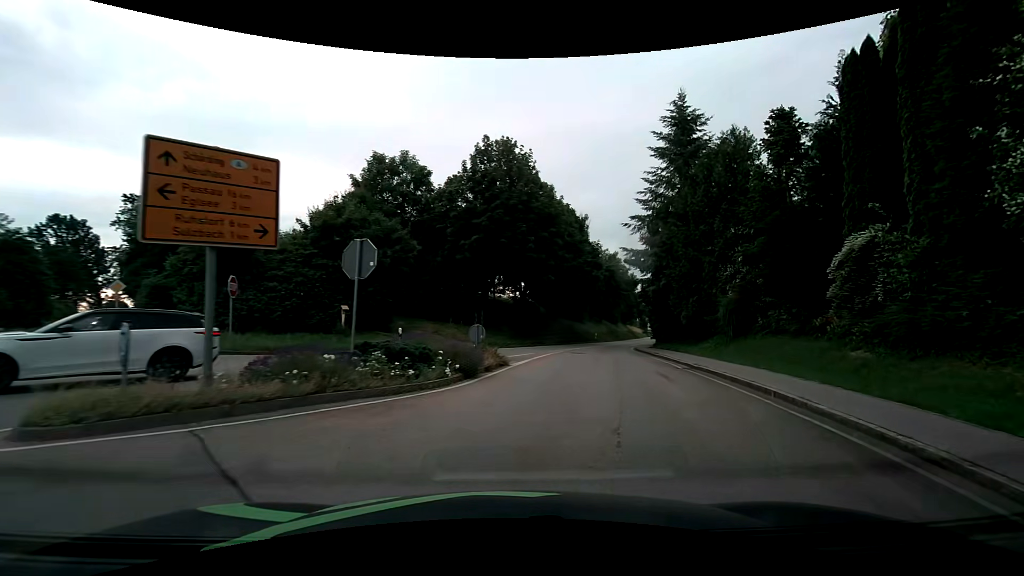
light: Day
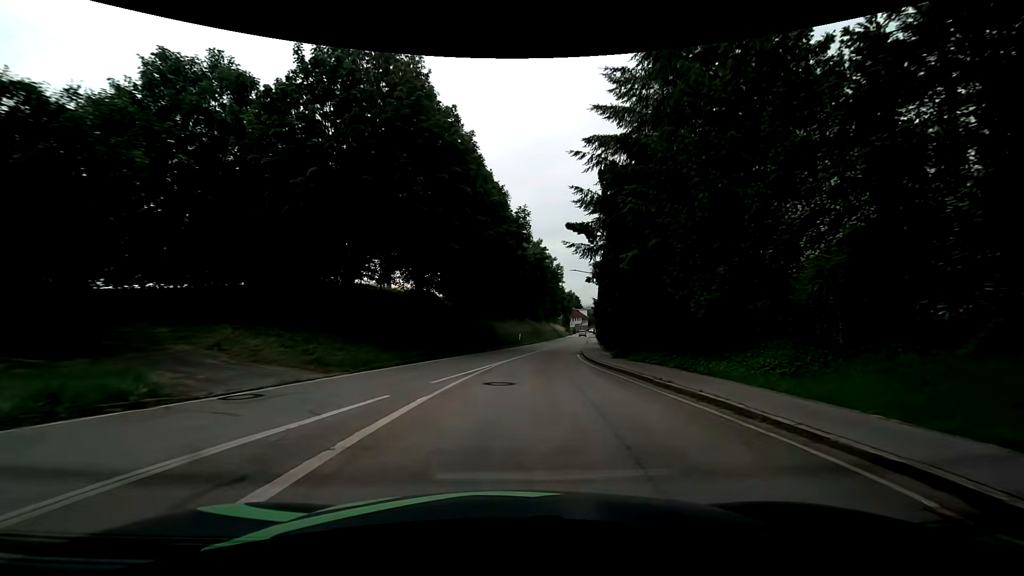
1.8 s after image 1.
(+1.8, +14.2) m; +10°
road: tertiary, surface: asphalt
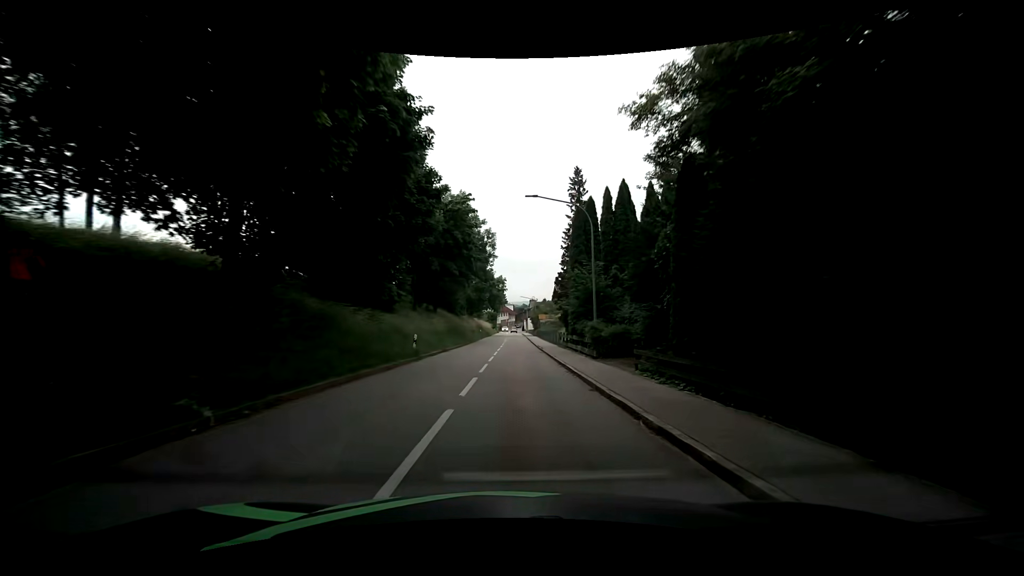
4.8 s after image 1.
(+1.5, +27.6) m; +8°
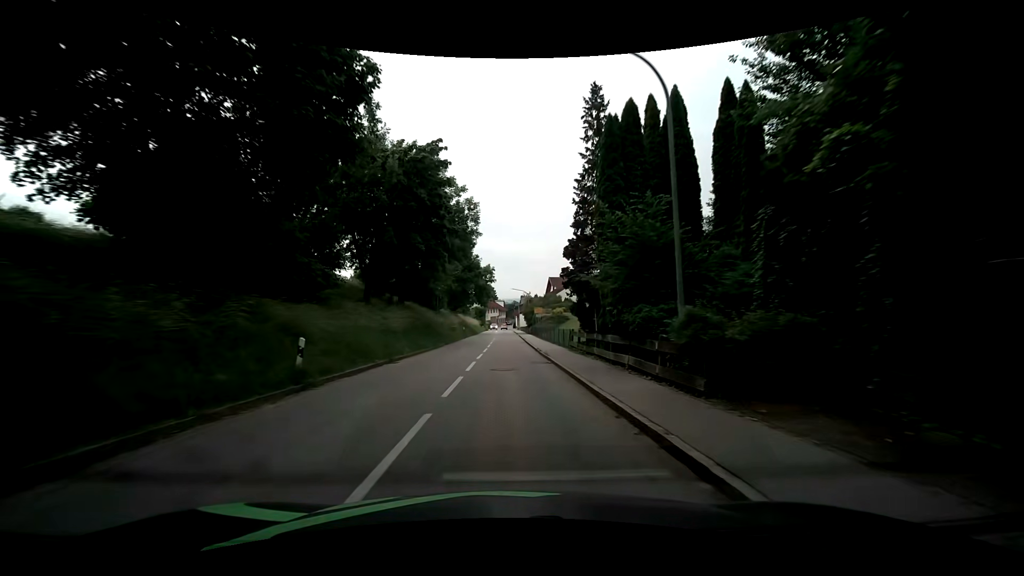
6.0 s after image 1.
(+0.3, +12.7) m; +1°
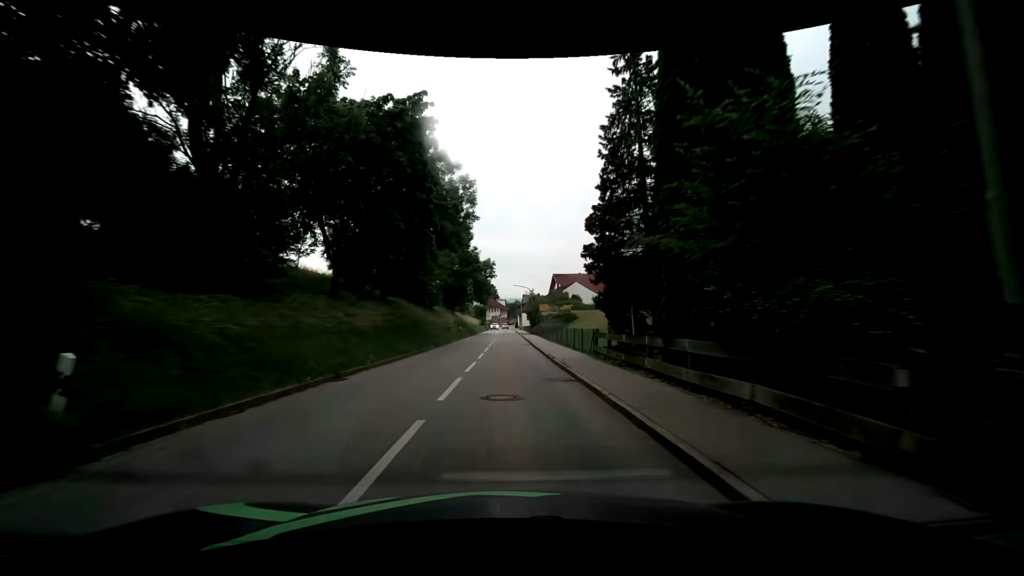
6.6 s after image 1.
(0.0, +6.7) m; -1°
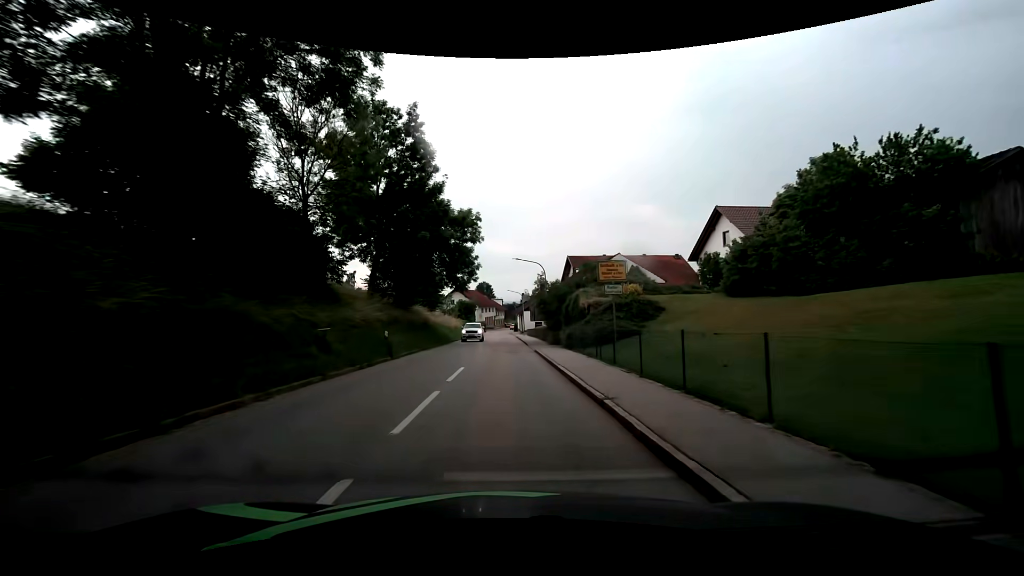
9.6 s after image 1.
(+0.7, +33.0) m; +2°
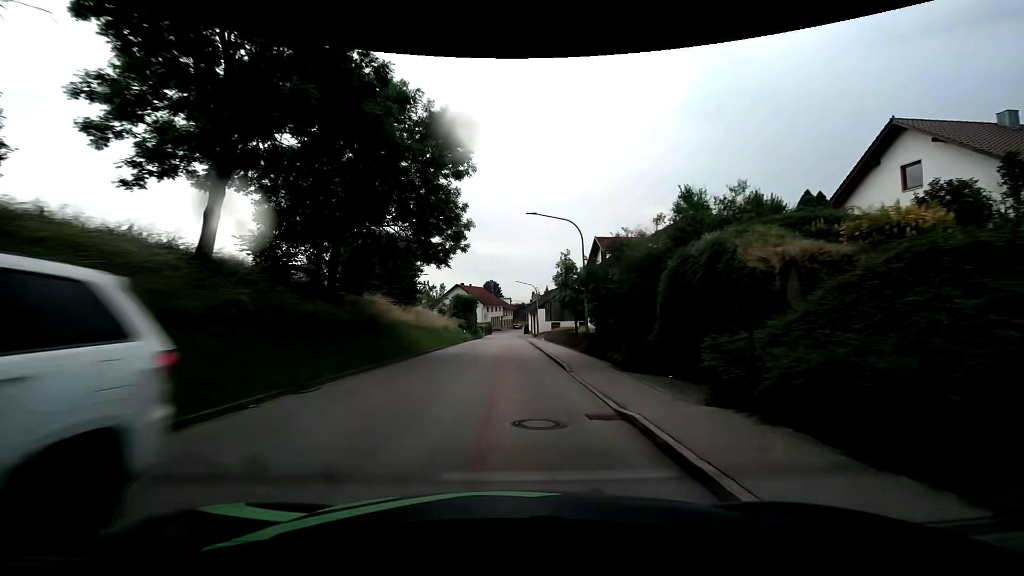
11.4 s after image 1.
(-0.3, +18.9) m; -1°
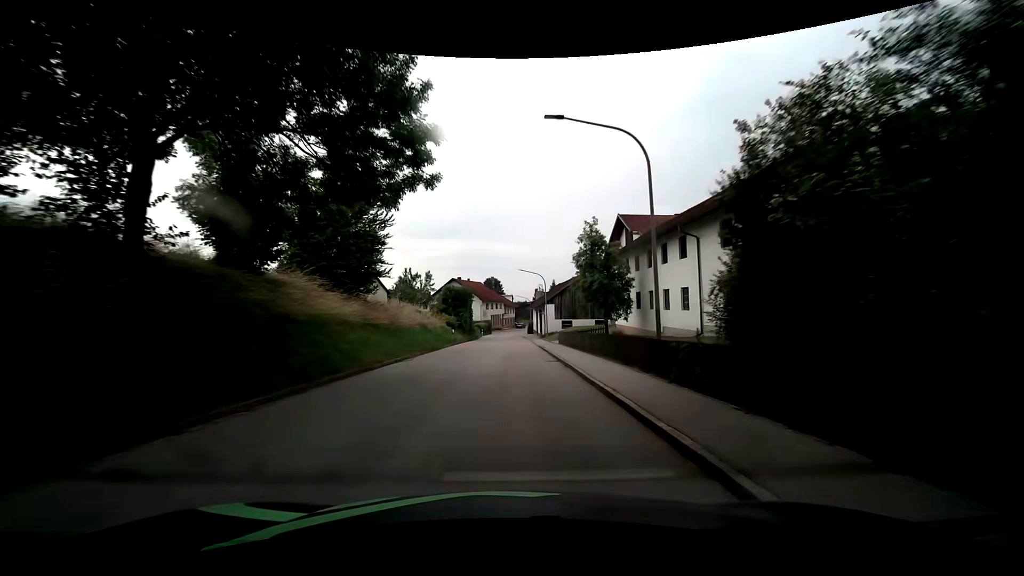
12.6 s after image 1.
(-0.1, +12.6) m; -1°
(0, +10) (0, +20) (0, +30) (+1, +40) (+1, +50) (+1, +60) (+1, +70) (+1, +80) (+1, +90) (+2, +100) m
